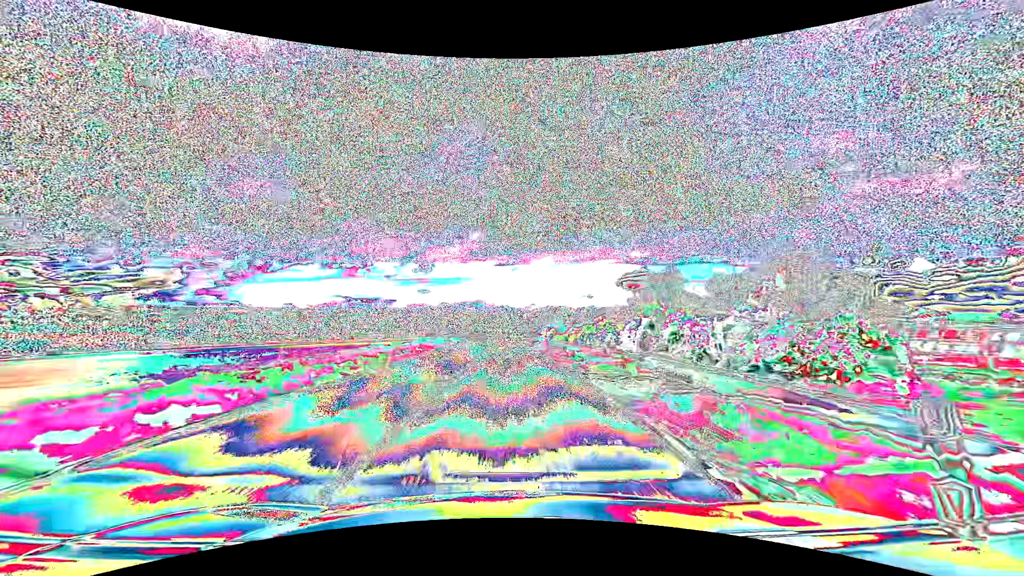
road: primary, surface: asphalt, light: Day
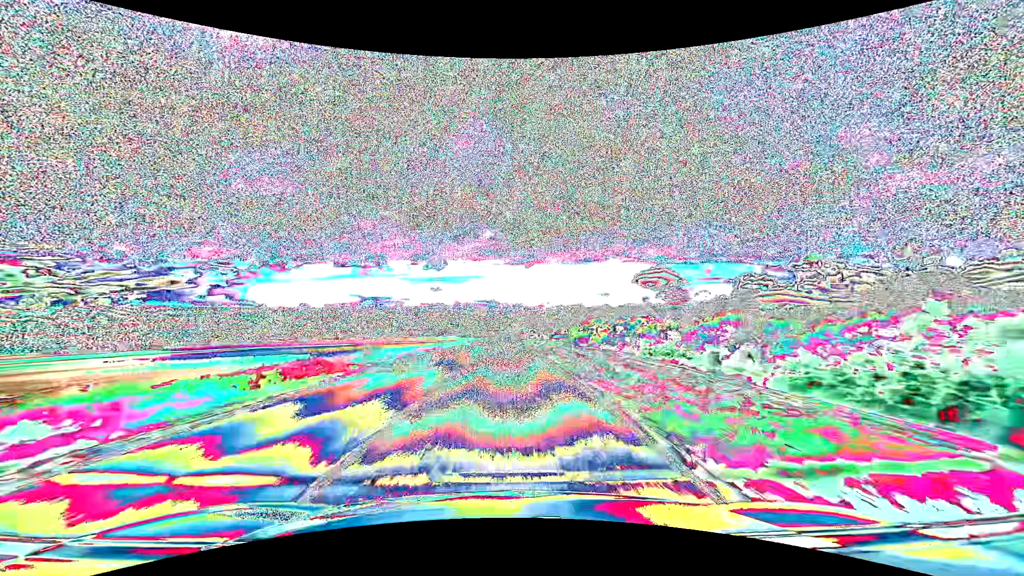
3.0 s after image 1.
(-0.8, +78.9) m; -1°
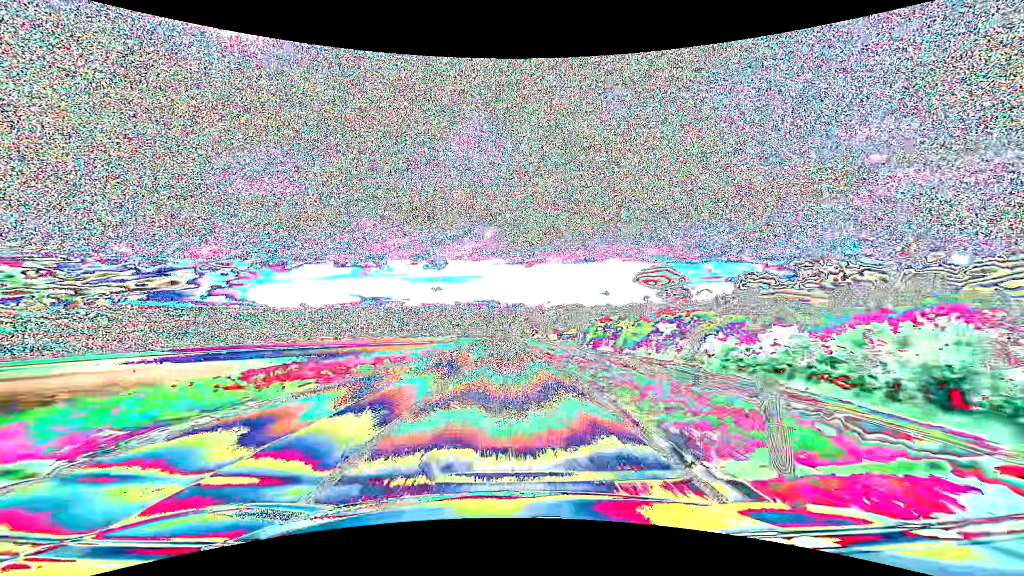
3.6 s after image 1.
(0.0, +15.8) m; 0°
(0, +10) (0, +20) (0, +30) (0, +40) (0, +50) (0, +60) (0, +70) (0, +80) (0, +90) (0, +100) m
